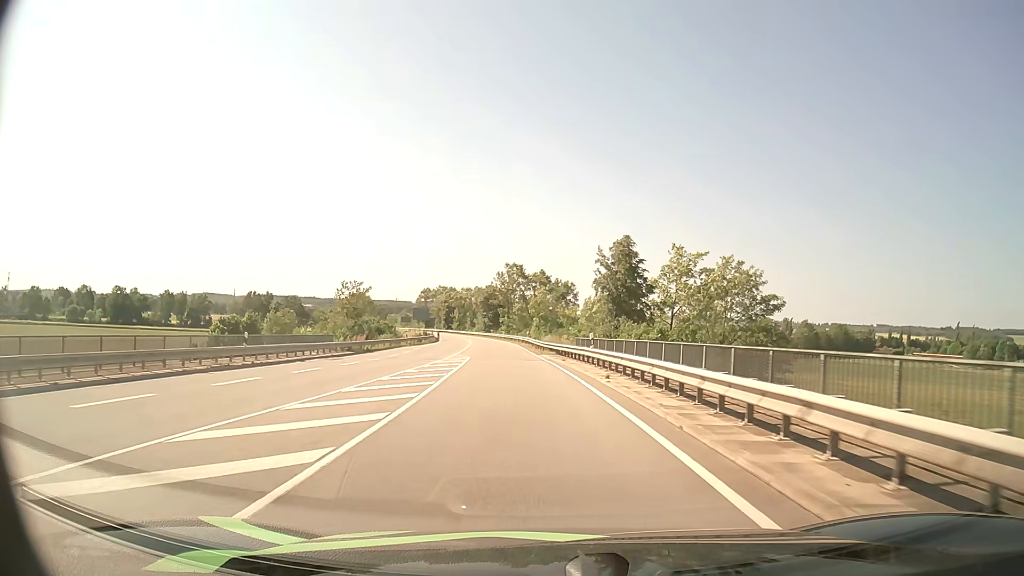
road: secondary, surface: asphalt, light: Day
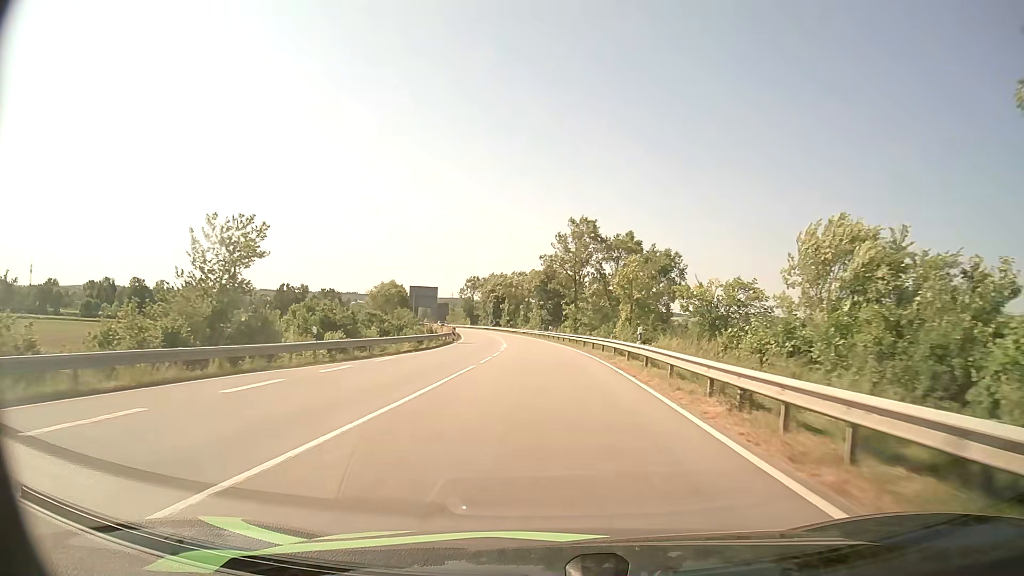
(-2.5, +40.0) m; -5°
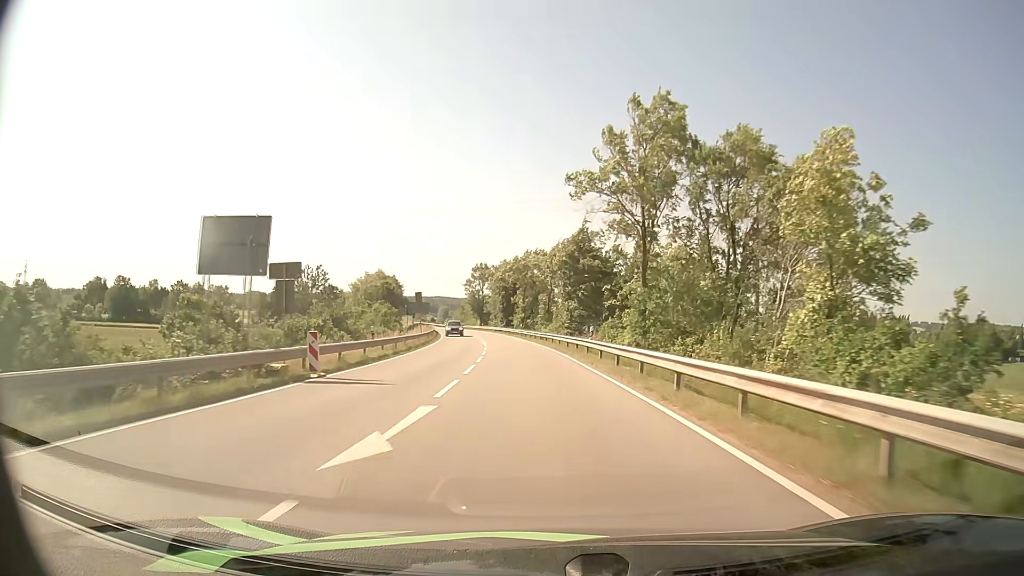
(-0.3, +35.4) m; -2°
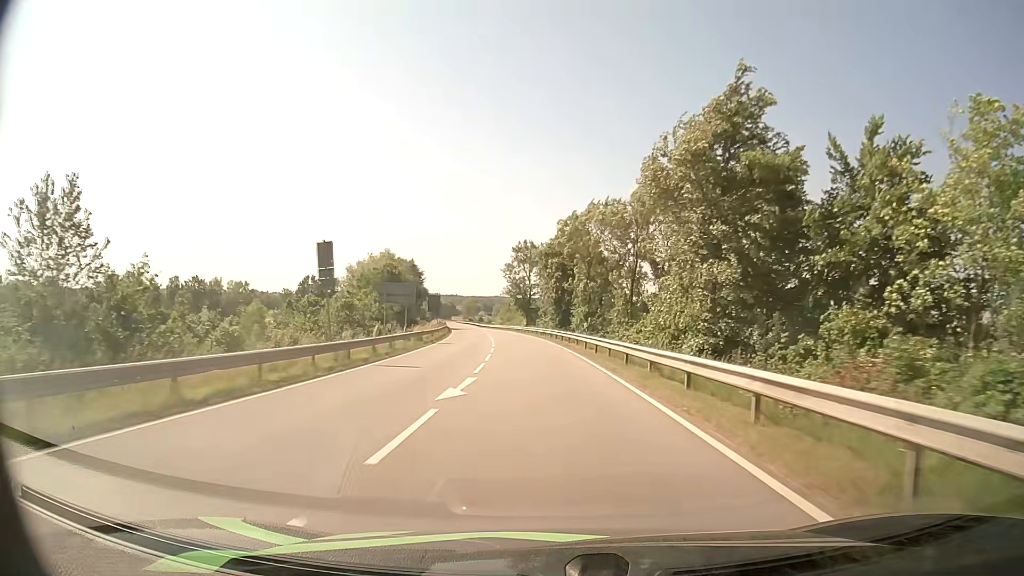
(-1.4, +36.4) m; -5°
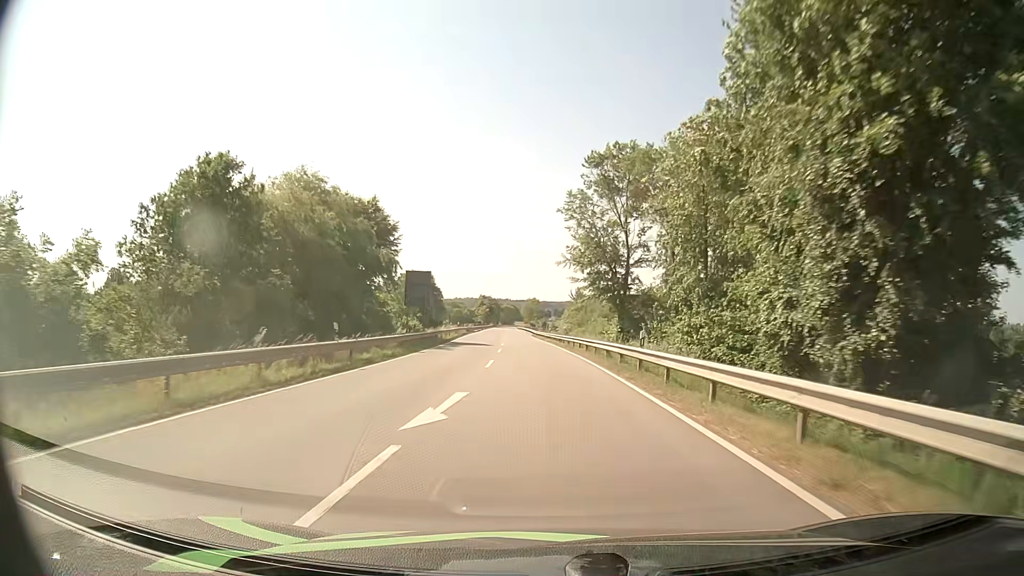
(-3.2, +57.0) m; -6°
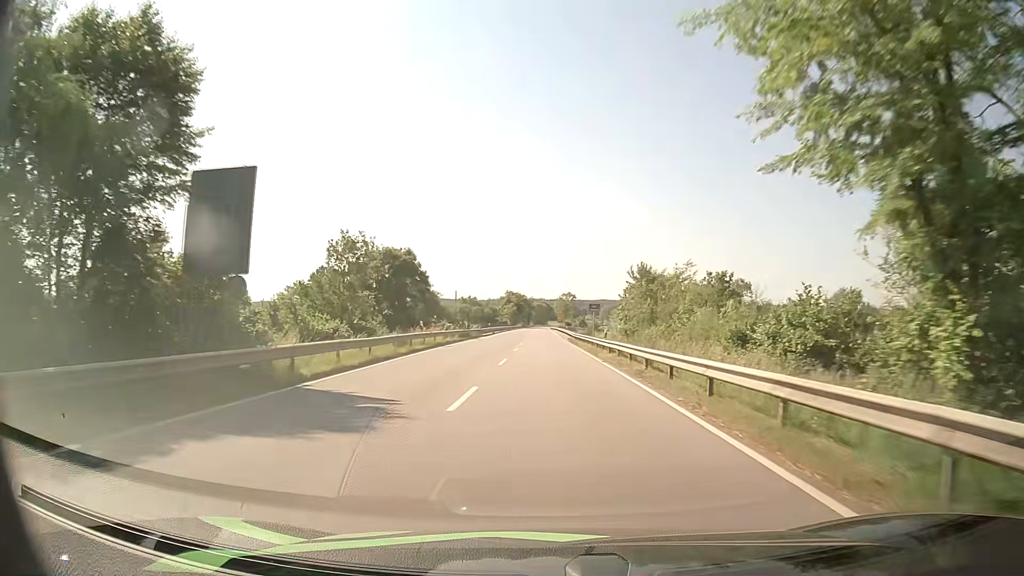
(-1.0, +35.0) m; -3°
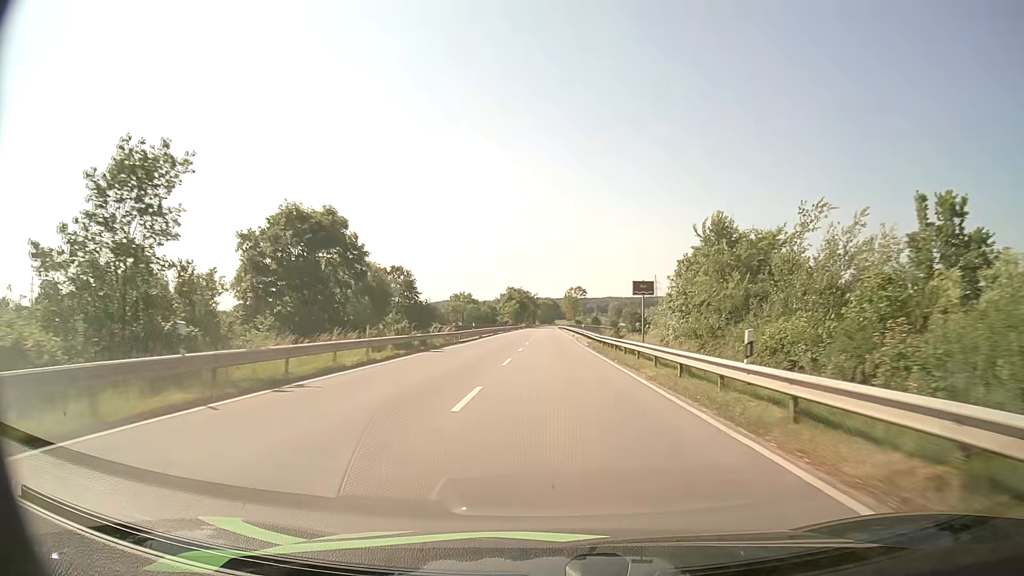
(-0.2, +24.2) m; -1°
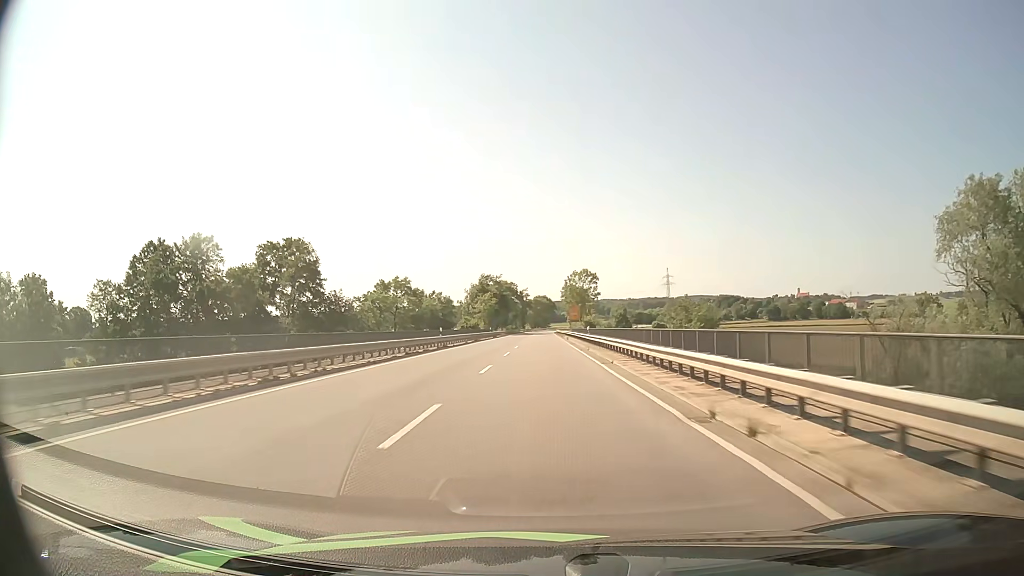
(+0.1, +63.4) m; 0°
(0, +10) (0, +20) (0, +30) (0, +40) (0, +50) (0, +60) (0, +70) (0, +80) (0, +90) (0, +100) m
